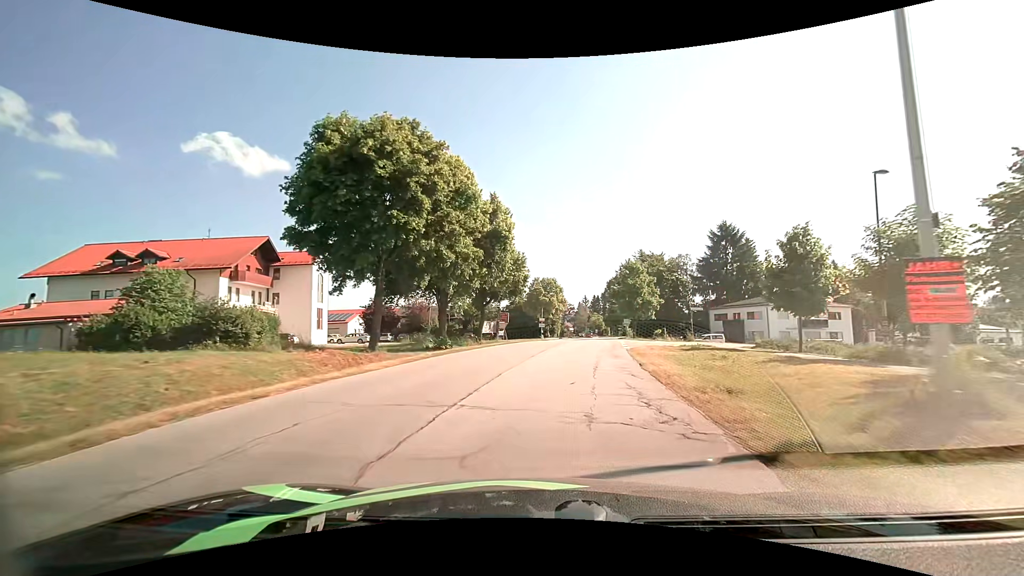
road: tertiary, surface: asphalt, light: Day
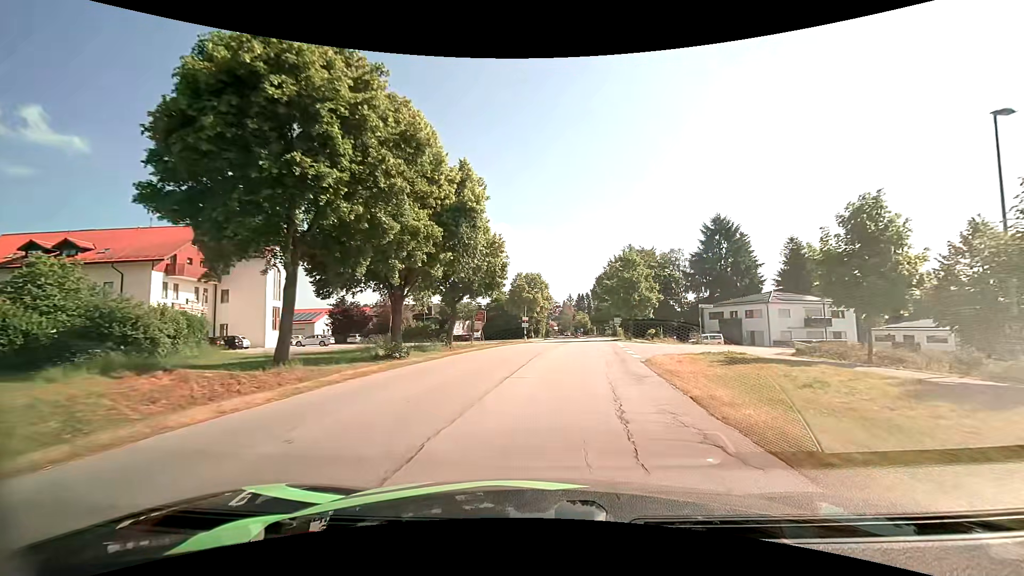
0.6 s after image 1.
(+0.1, +6.7) m; +2°
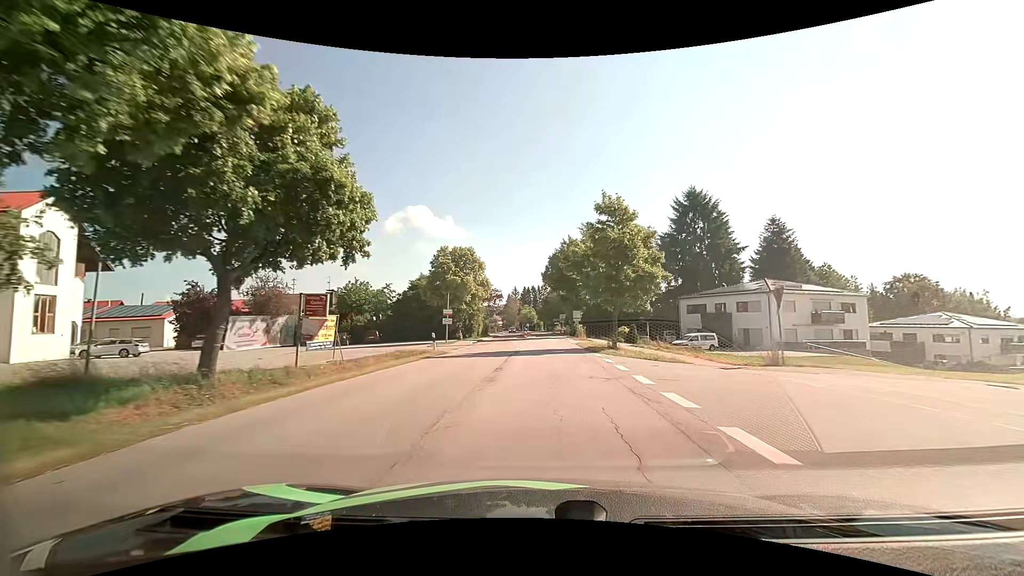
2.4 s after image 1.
(+1.2, +20.1) m; +6°
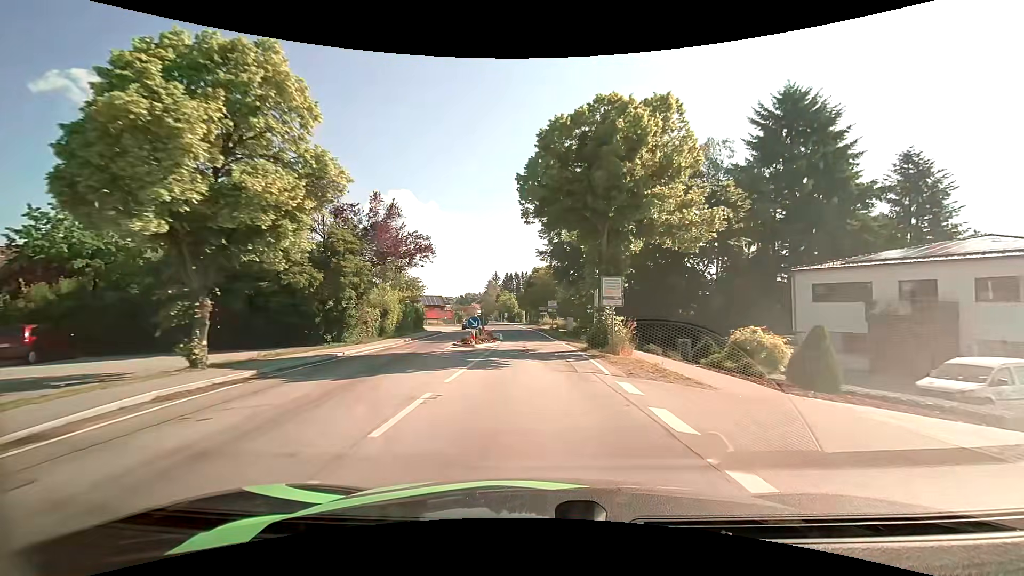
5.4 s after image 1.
(+0.8, +35.1) m; +3°
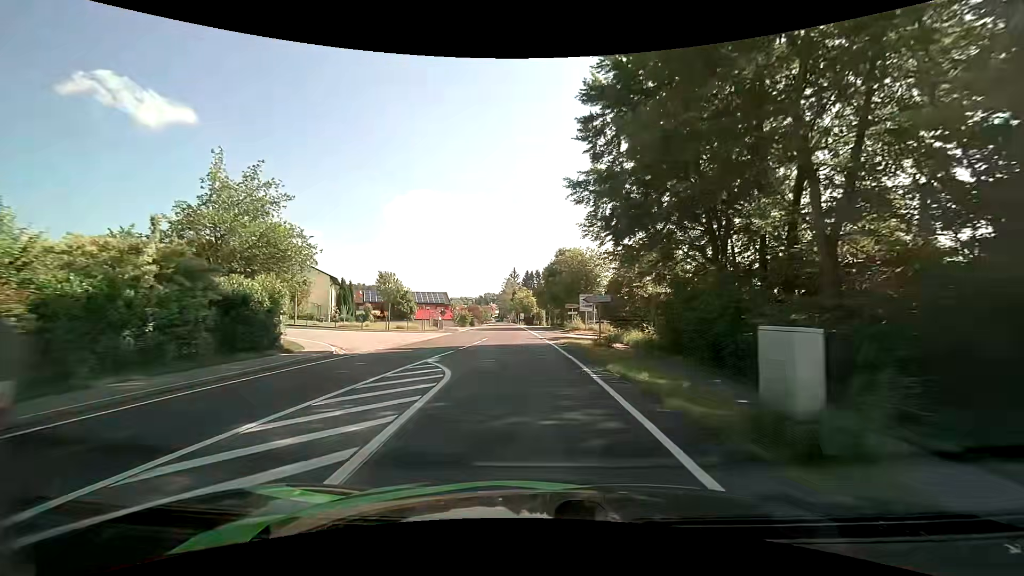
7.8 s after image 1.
(-0.5, +27.4) m; -3°
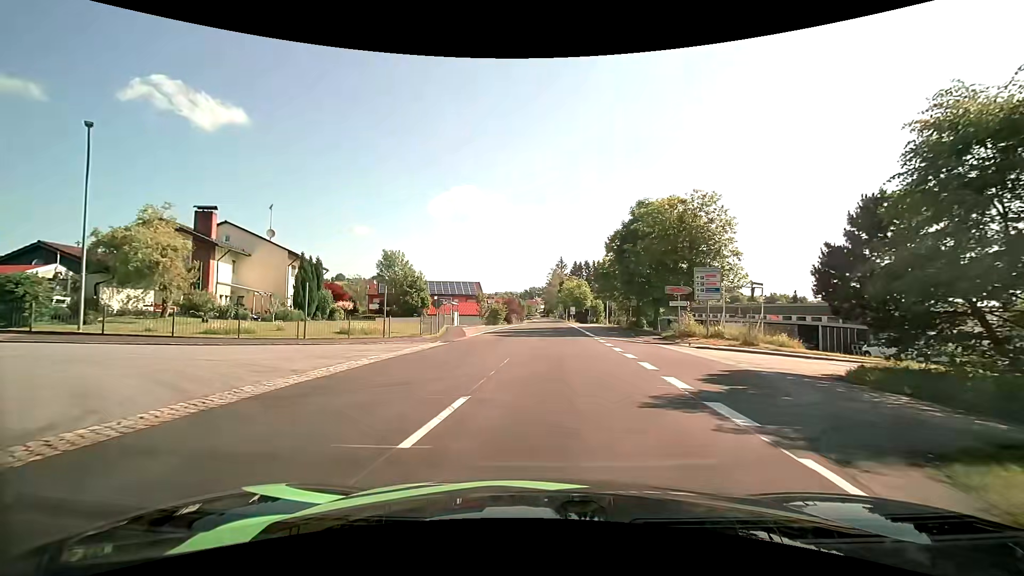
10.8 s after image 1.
(-1.5, +25.2) m; -6°
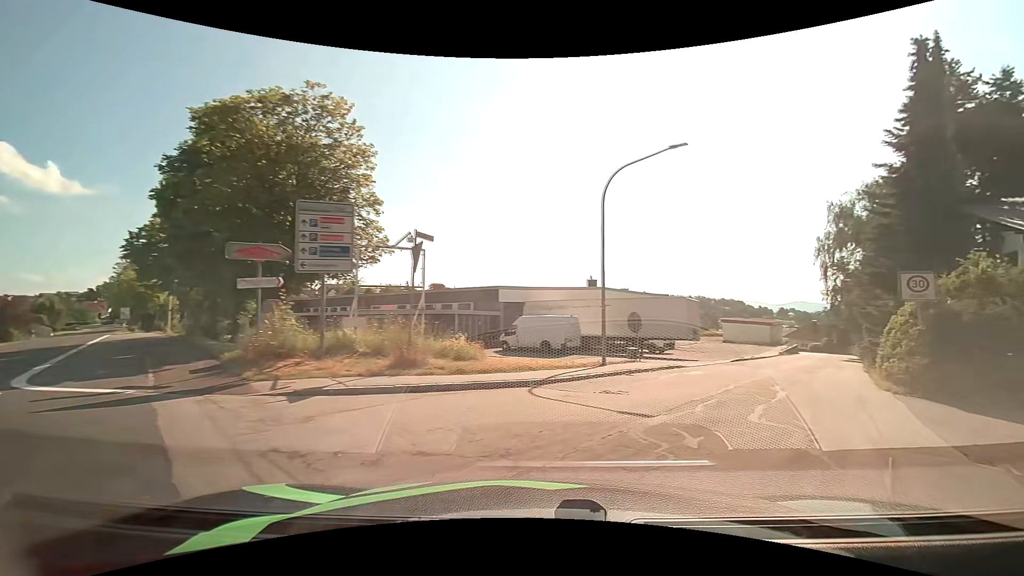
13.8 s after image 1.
(+3.8, +15.9) m; +41°
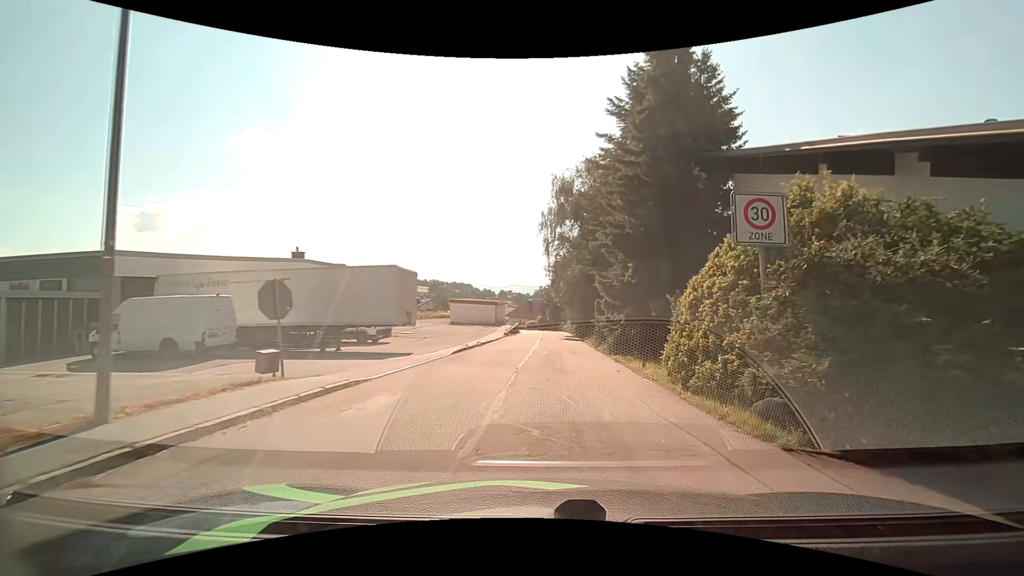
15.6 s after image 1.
(+3.3, +10.5) m; +30°
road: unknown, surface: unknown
(0, +10) (+1, +20) (+1, +30) (+2, +40) (+2, +50) (+3, +60) (+3, +70) (+3, +80) (+1, +90) (-3, +99) m
